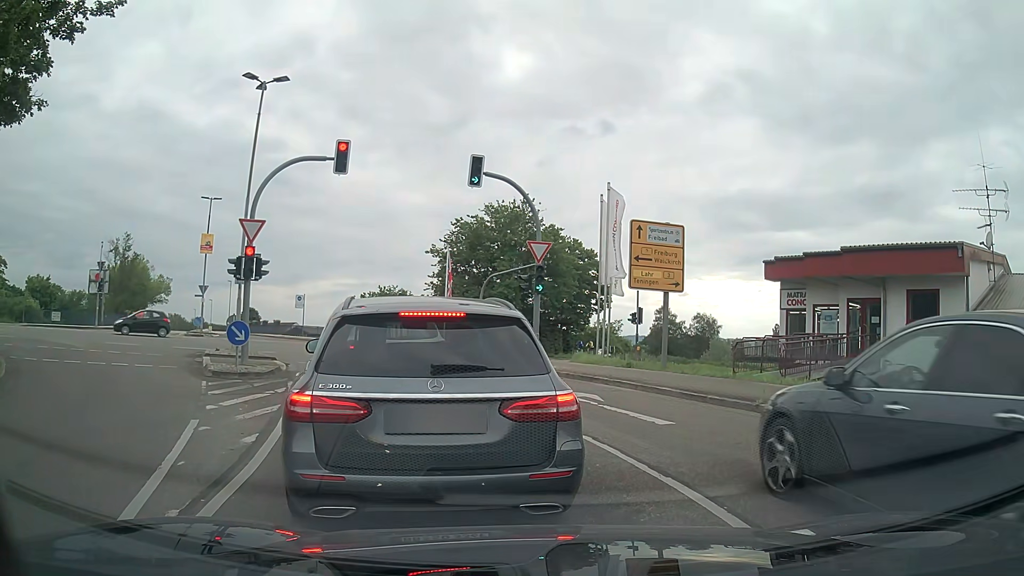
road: residential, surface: asphalt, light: Day
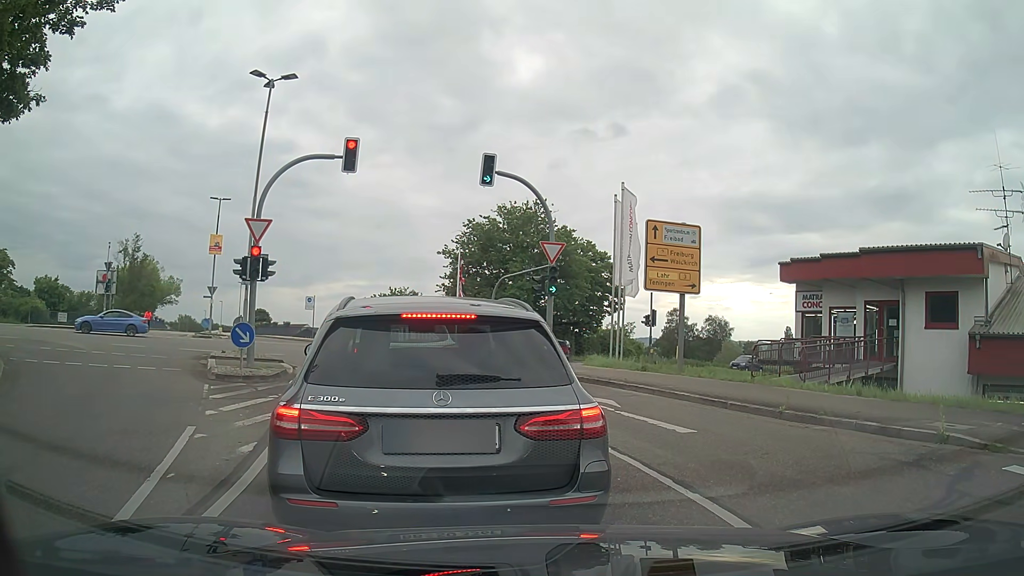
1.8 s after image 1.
(0.0, +0.5) m; 0°
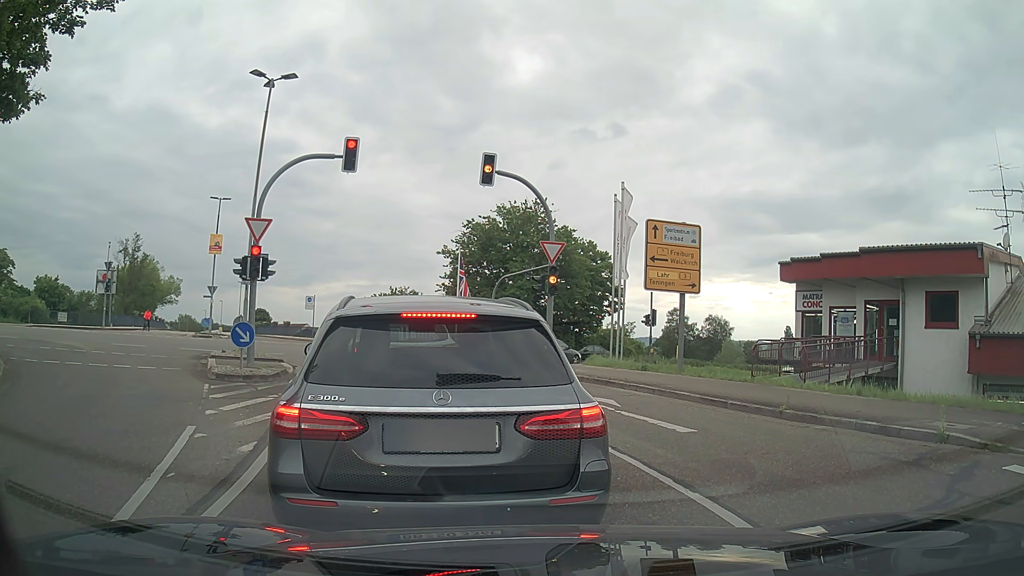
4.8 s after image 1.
(0.0, +0.1) m; 0°
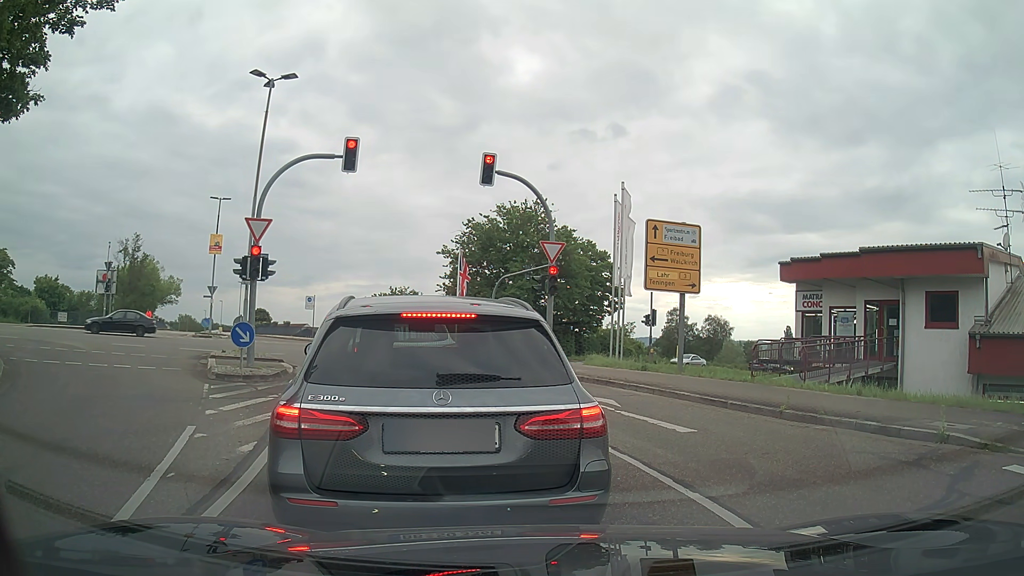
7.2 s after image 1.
(0.0, 0.0) m; 0°
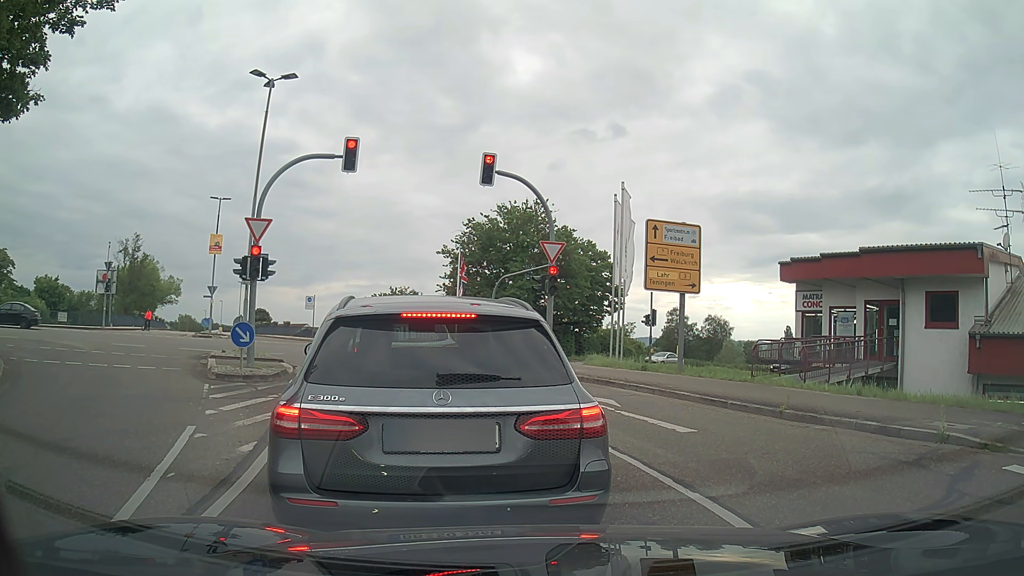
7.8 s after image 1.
(0.0, 0.0) m; 0°
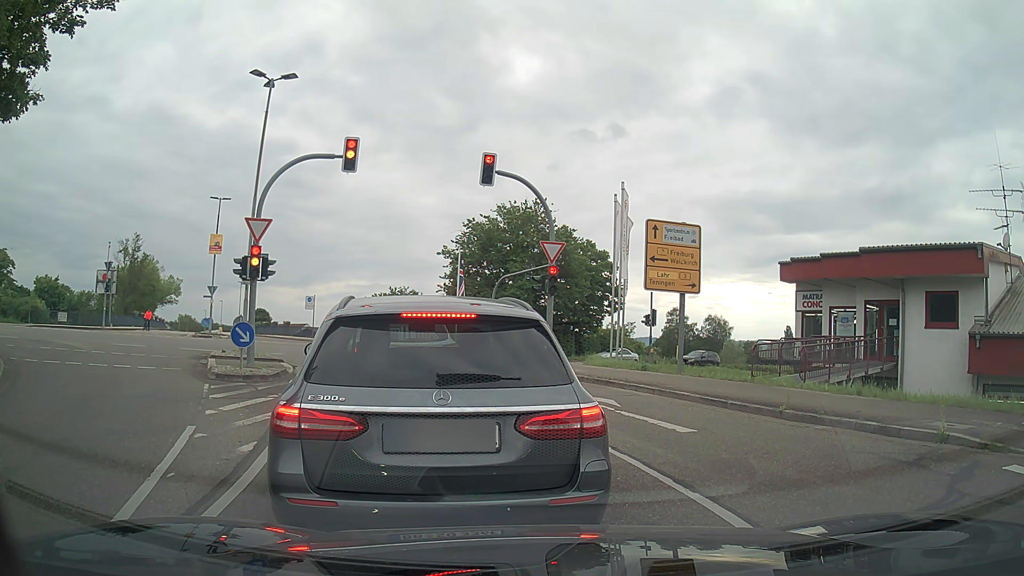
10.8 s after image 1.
(0.0, 0.0) m; 0°
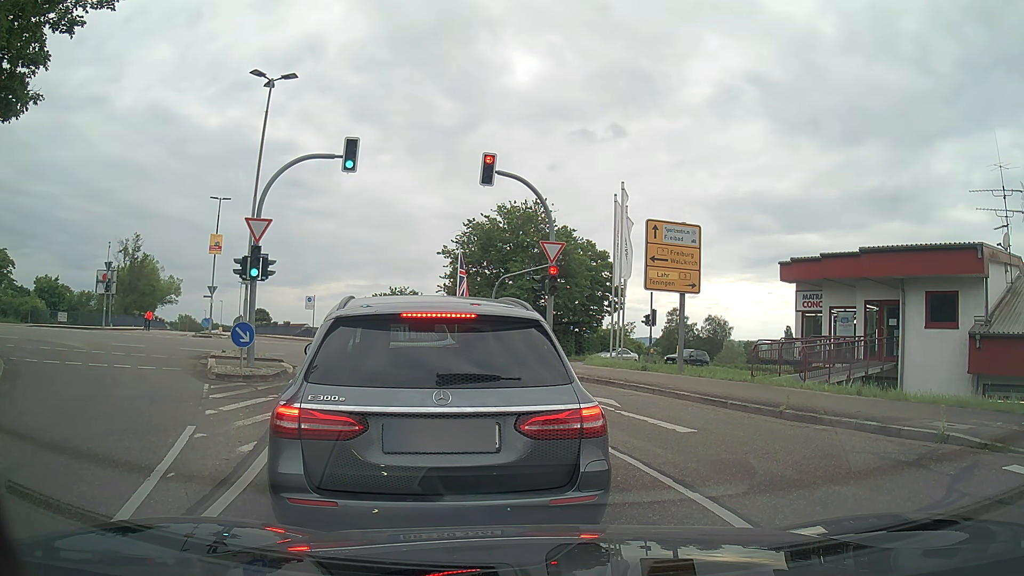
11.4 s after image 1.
(0.0, 0.0) m; 0°
